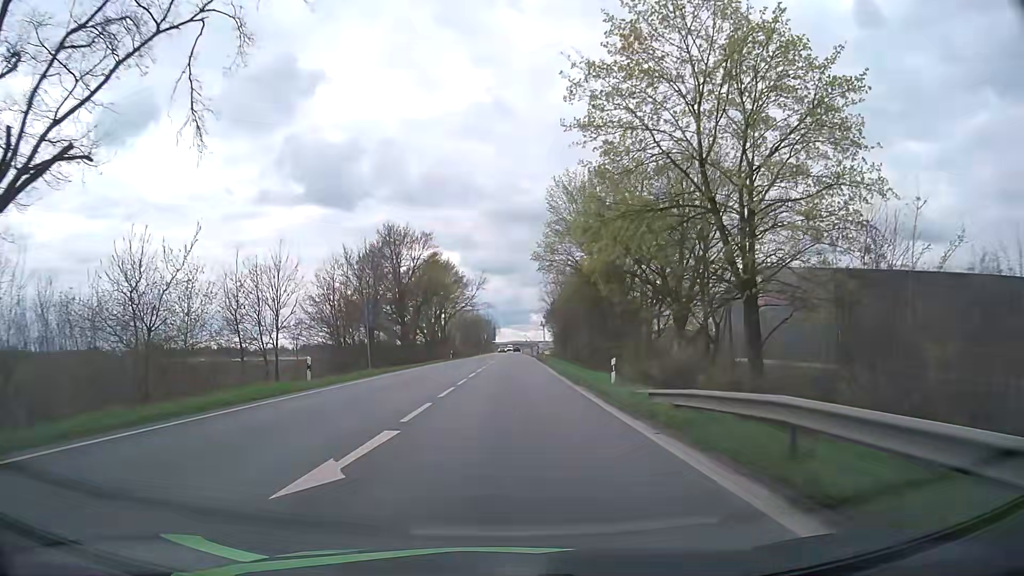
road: primary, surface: asphalt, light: Day
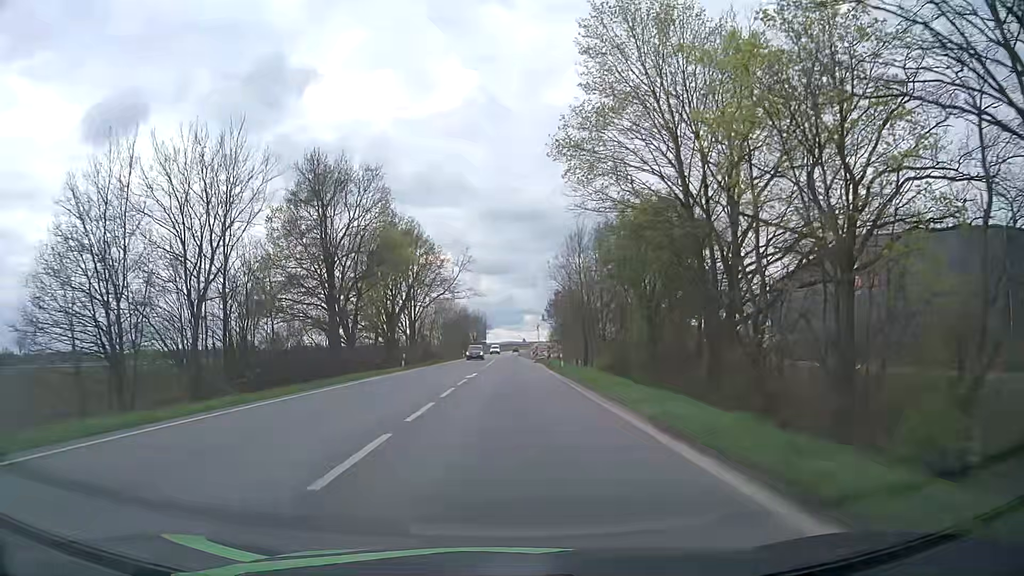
(+0.1, +30.0) m; 0°
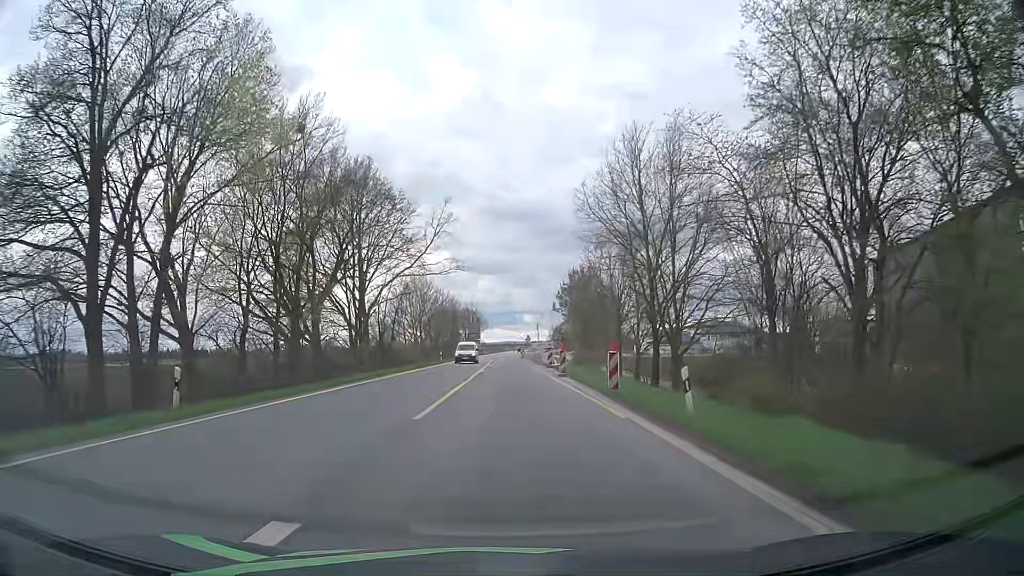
(+0.3, +30.0) m; +1°
(0, +10) (0, +20) (0, +30) (0, +40) (0, +50) (-1, +60) (-1, +70) (-1, +80) (-1, +90) (0, +100) m
